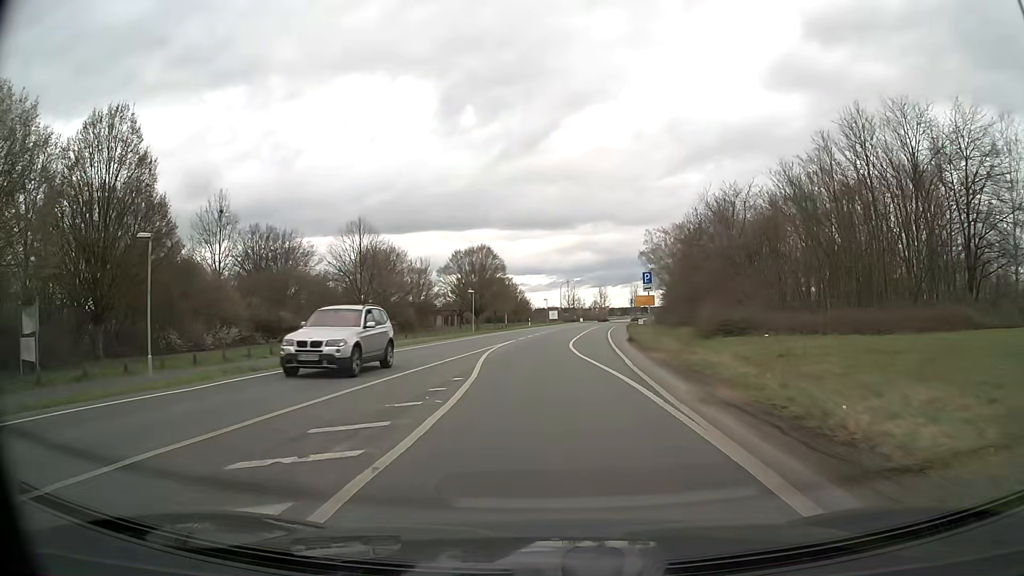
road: tertiary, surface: asphalt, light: Day
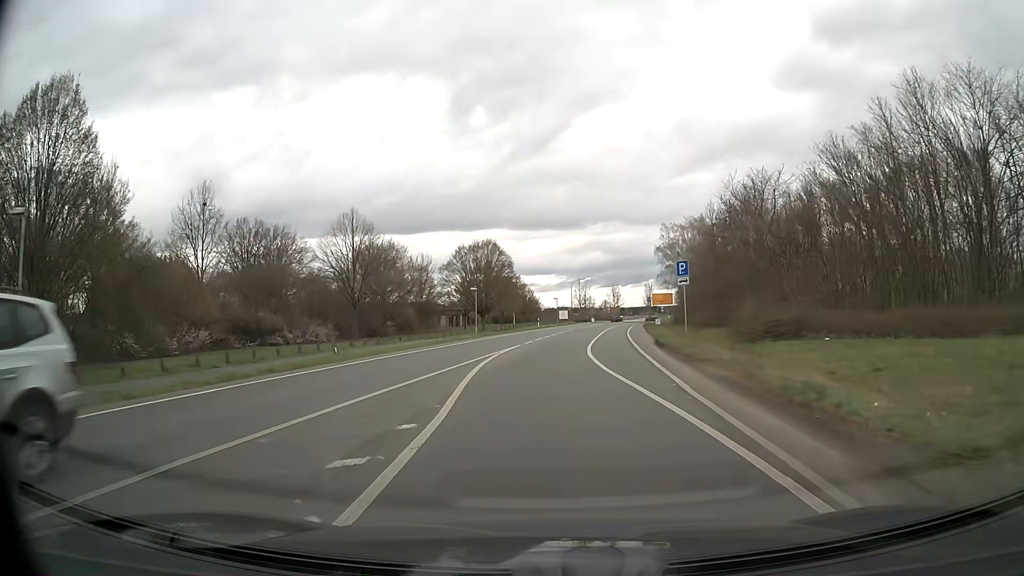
(0.0, +6.3) m; -1°
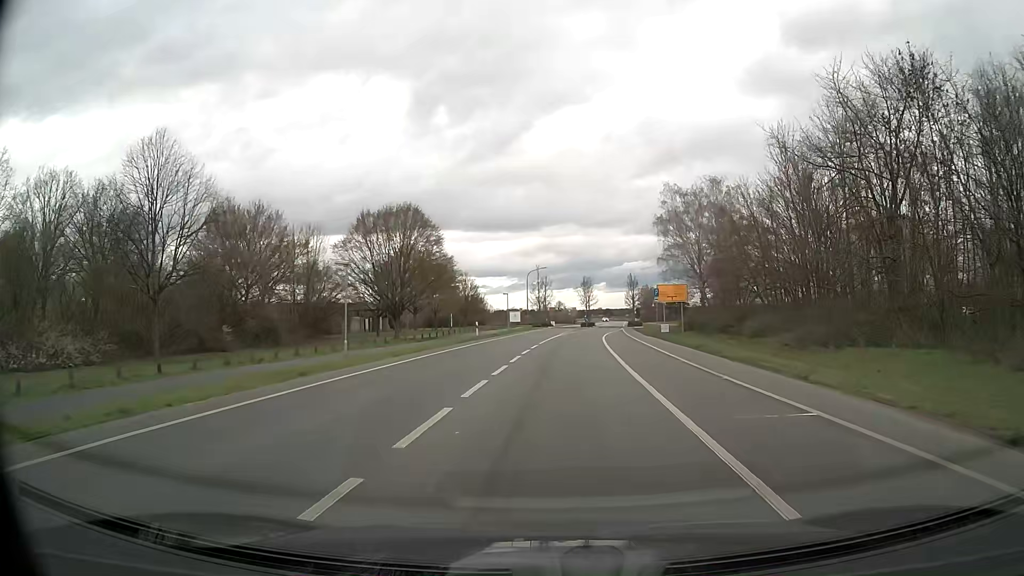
(+0.4, +30.7) m; +4°
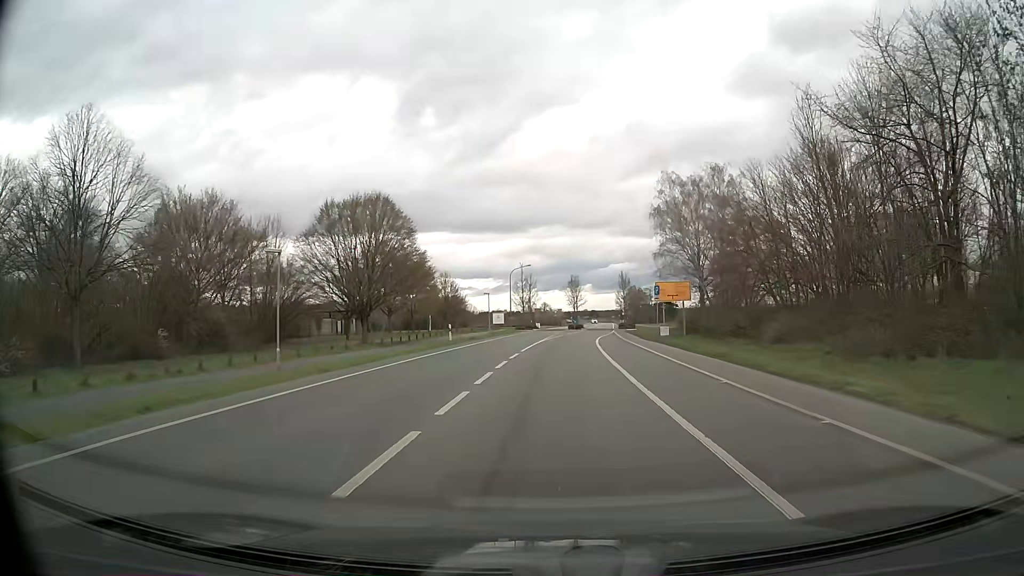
(+0.1, +6.5) m; +1°
